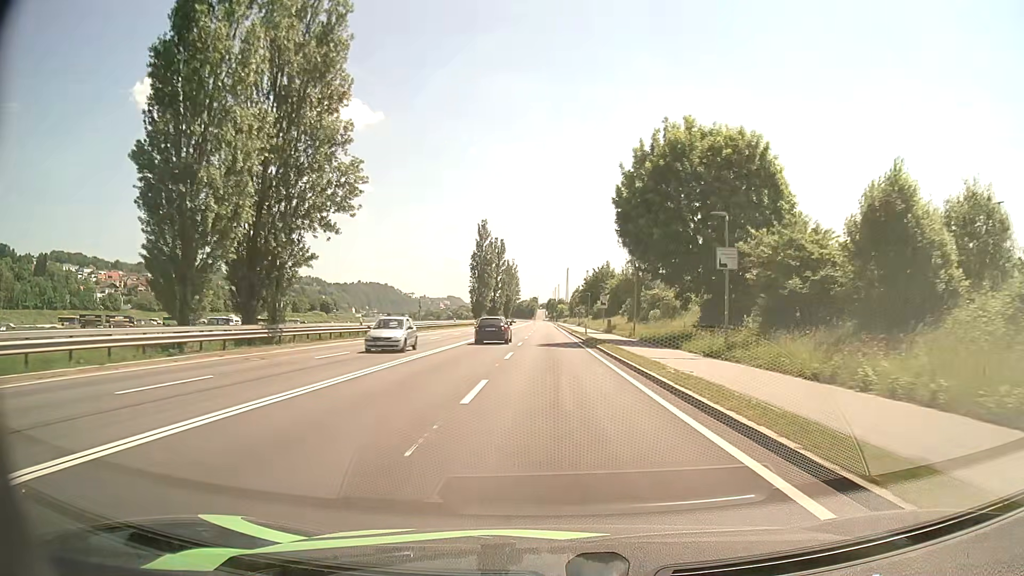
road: primary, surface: asphalt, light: Day
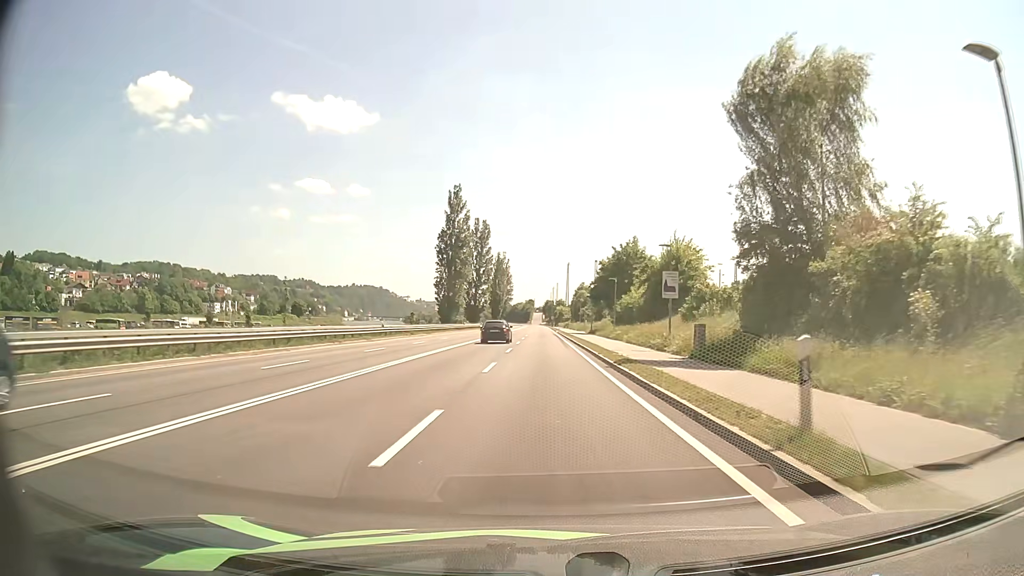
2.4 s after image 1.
(0.0, +40.1) m; 0°
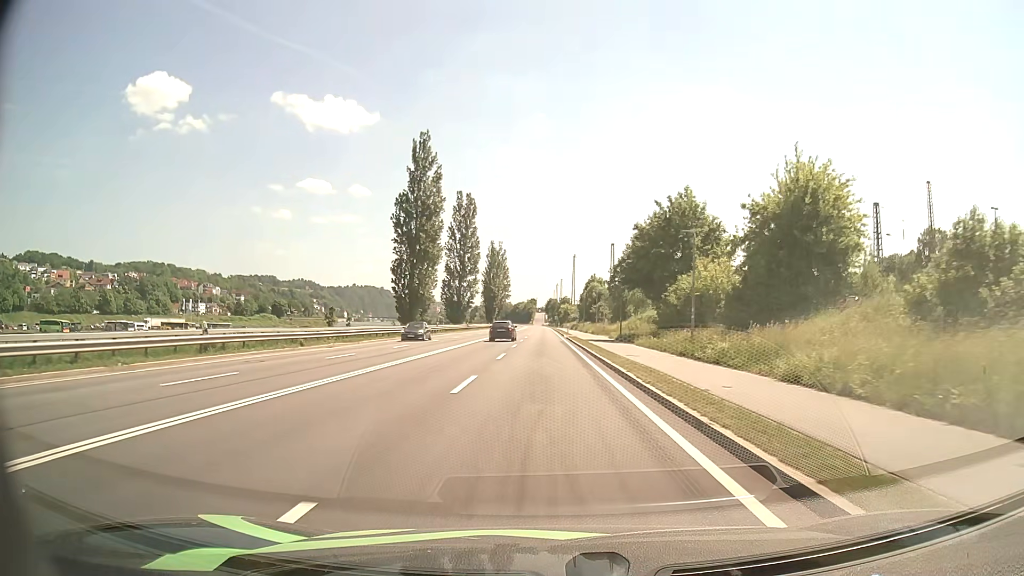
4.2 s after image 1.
(-0.1, +29.5) m; 0°
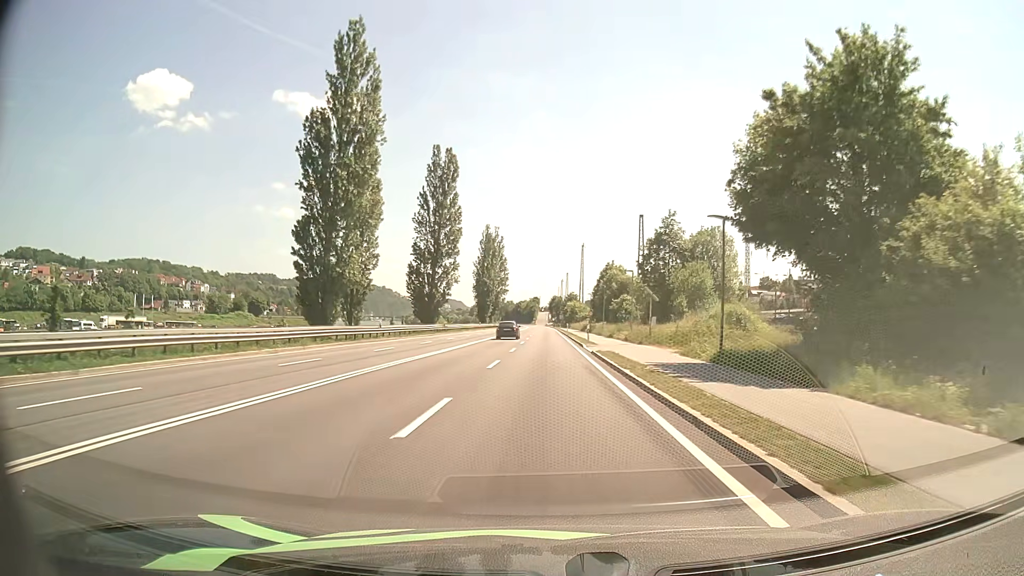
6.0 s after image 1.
(-0.1, +29.1) m; 0°
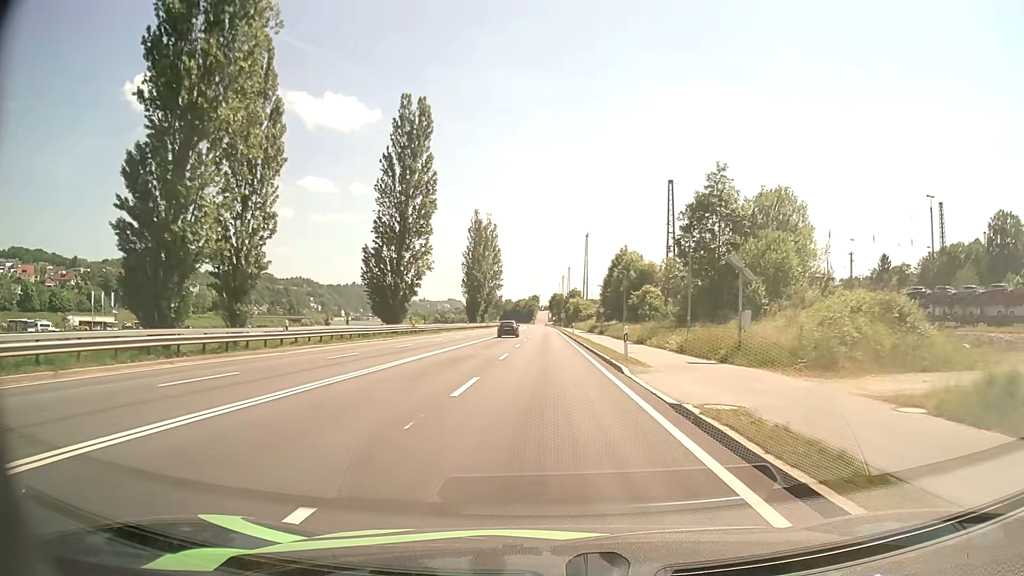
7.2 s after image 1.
(0.0, +19.1) m; 0°
